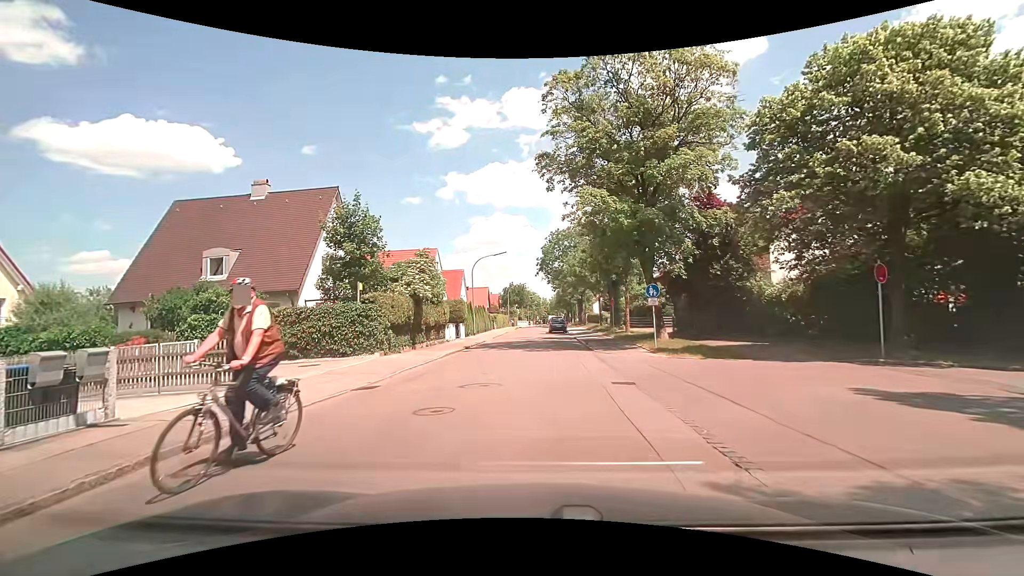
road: tertiary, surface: asphalt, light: Day
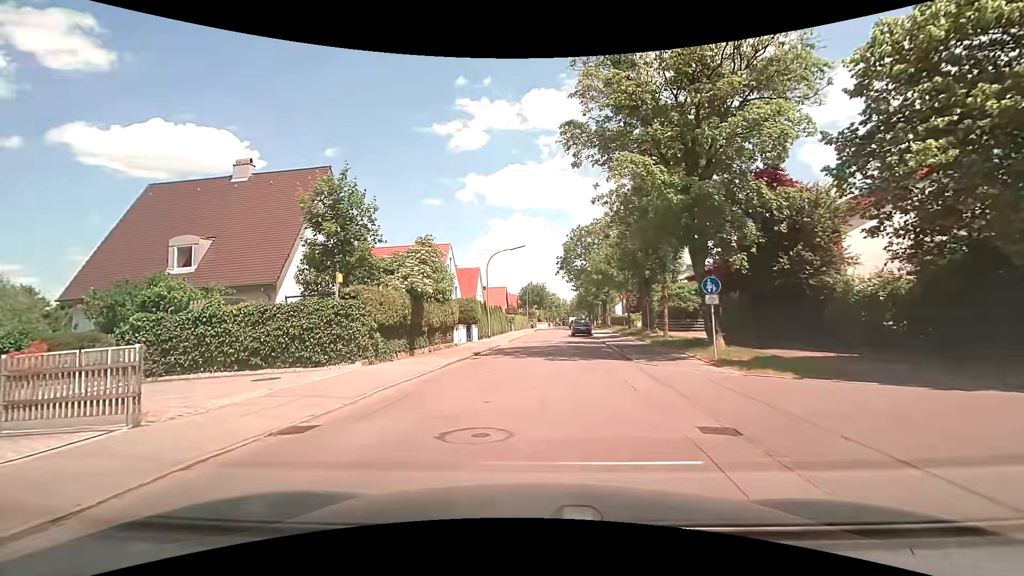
(-0.1, +4.6) m; -3°
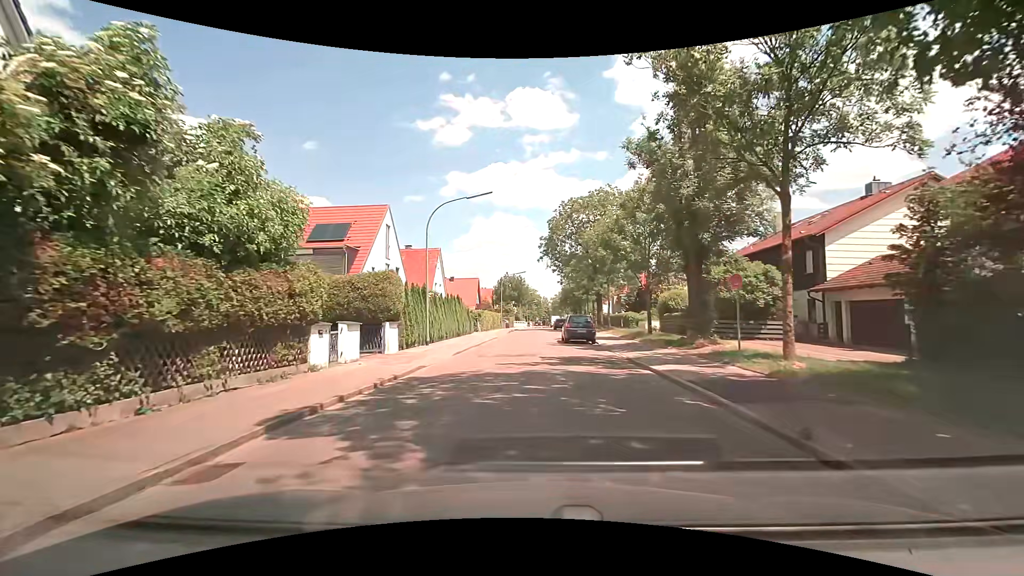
(+0.5, +16.6) m; +2°
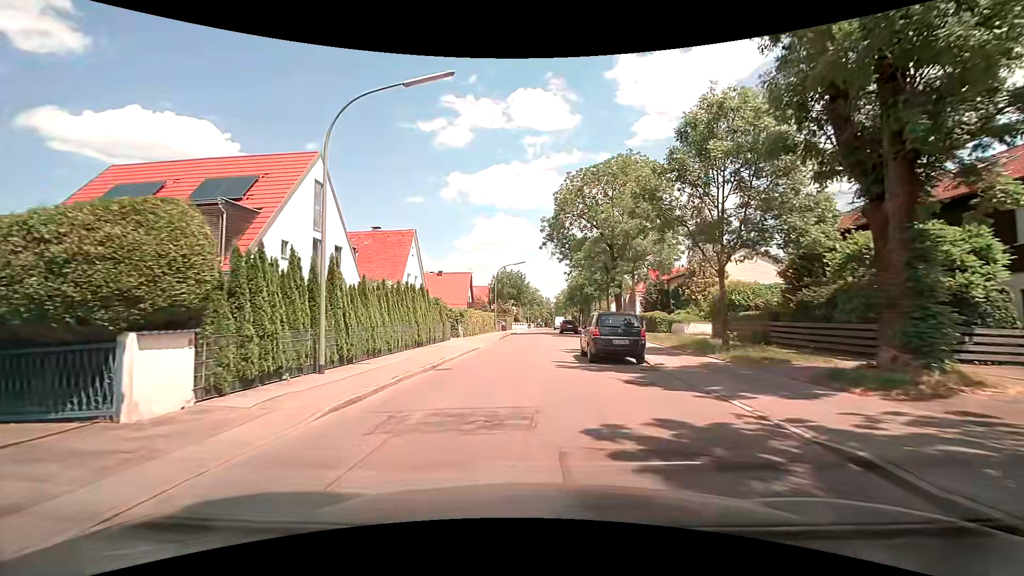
(+0.1, +12.1) m; -1°
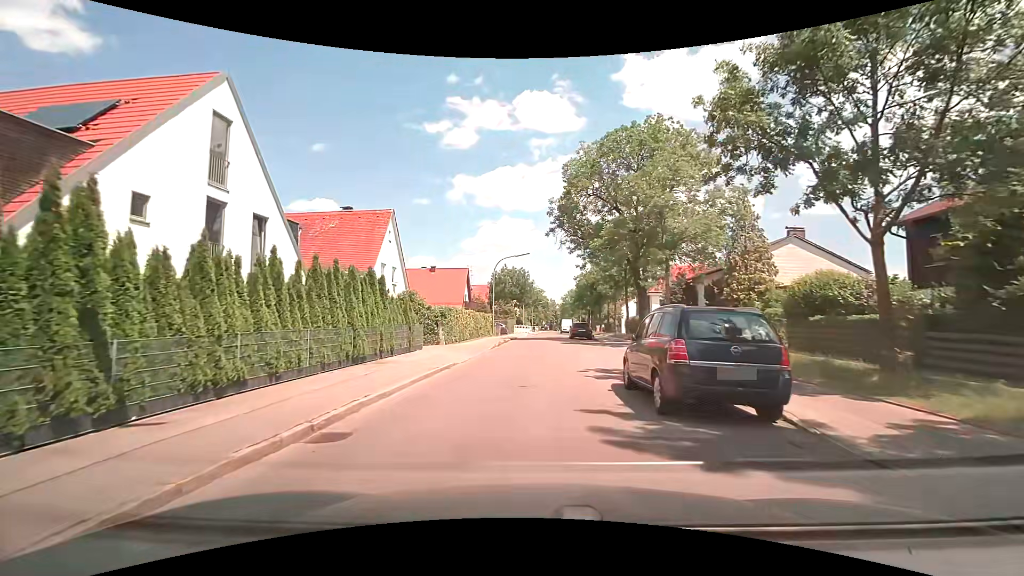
(+0.1, +8.3) m; 0°
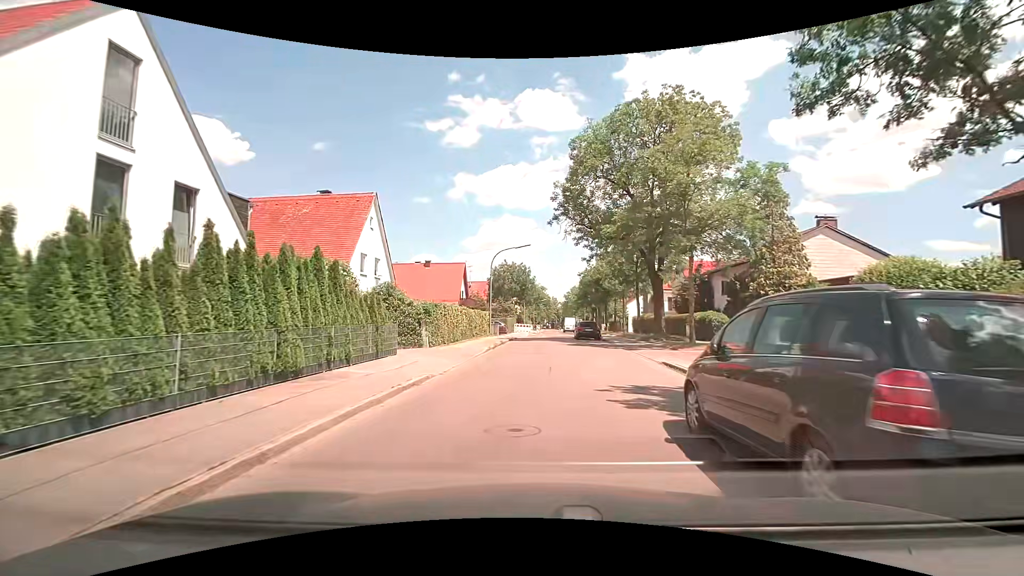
(0.0, +4.2) m; -1°
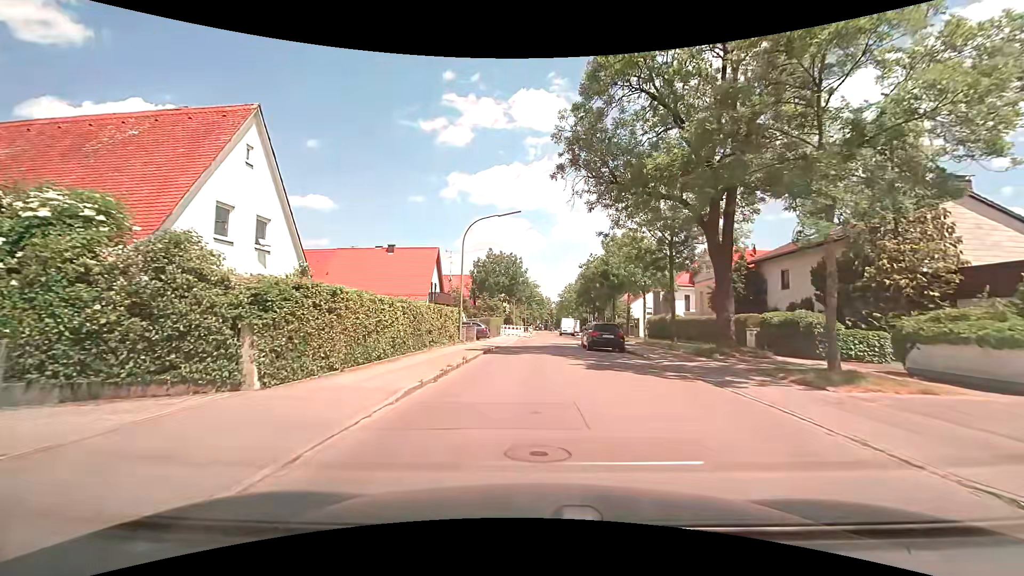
(+0.1, +12.6) m; +1°
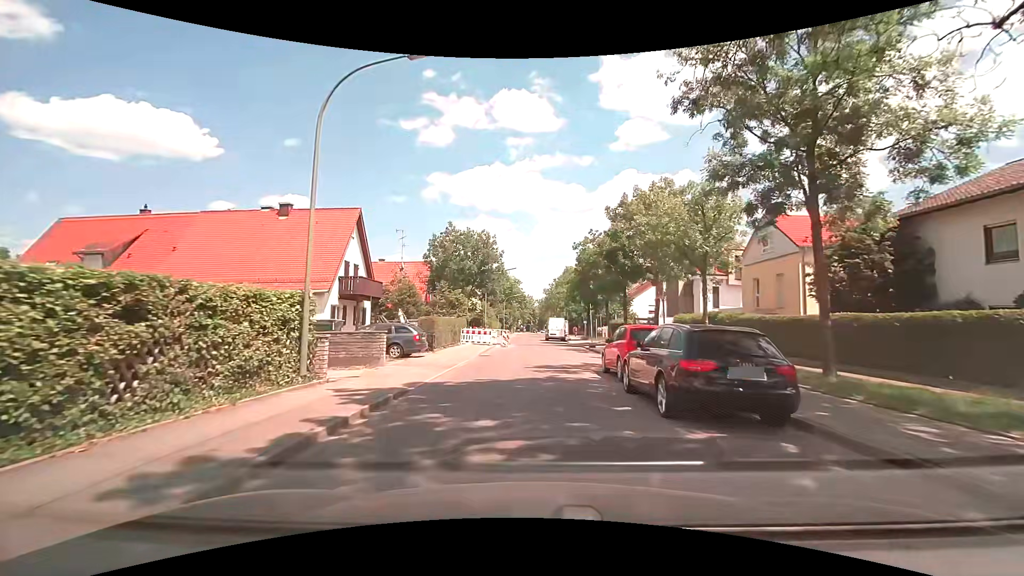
(+0.3, +17.0) m; +2°
(0, +10) (0, +20) (0, +30) (0, +40) (0, +50) (-1, +60) (0, +70) (0, +80) (0, +90) (0, +100) m
